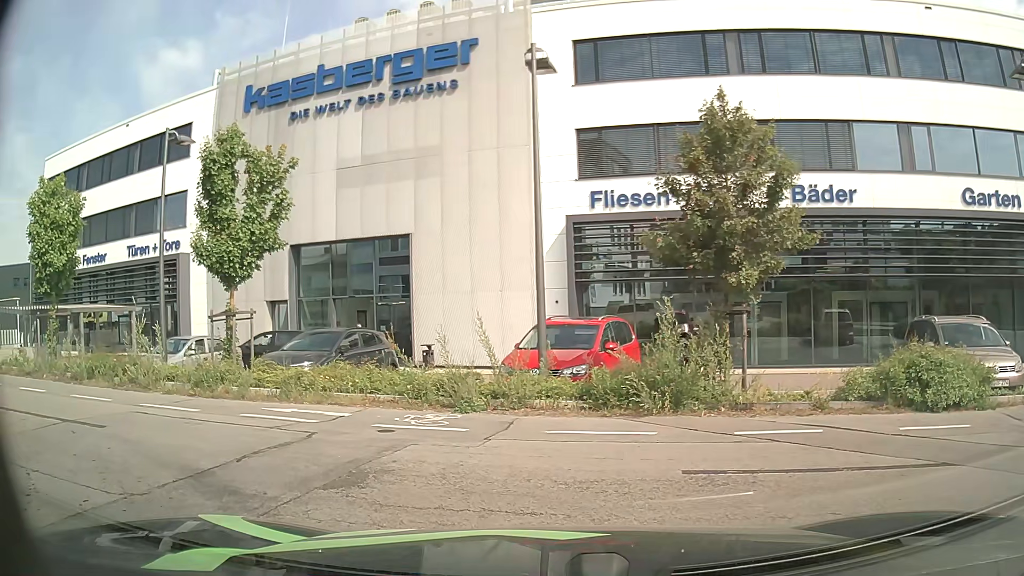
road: residential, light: Day
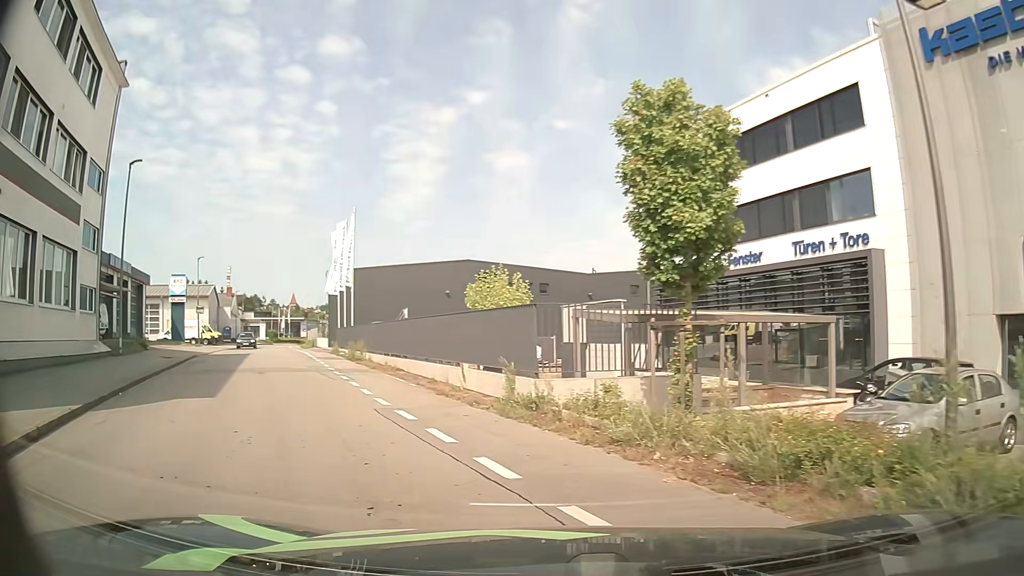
(-4.9, +7.6) m; -57°
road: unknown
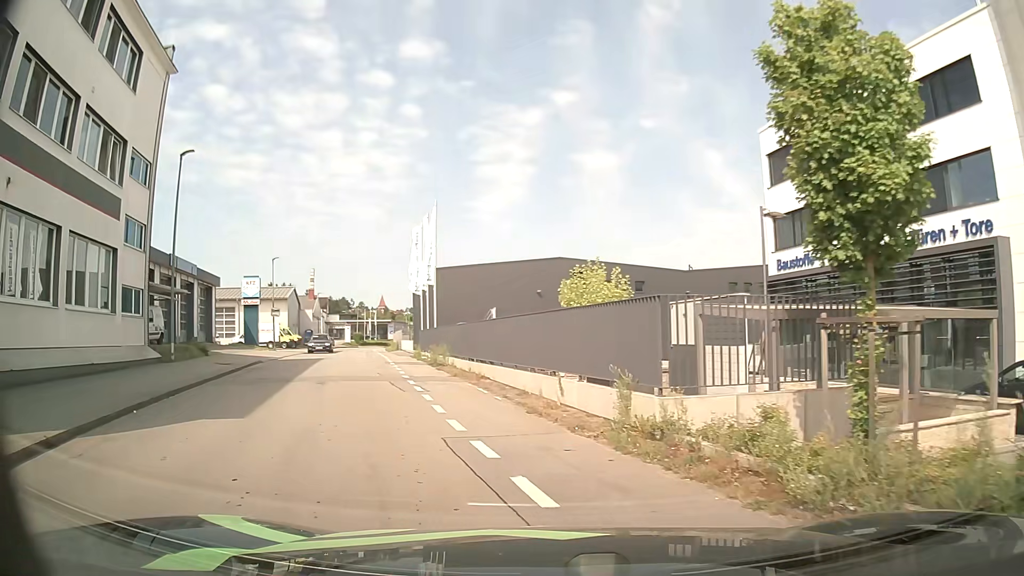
(-0.2, +2.9) m; -6°
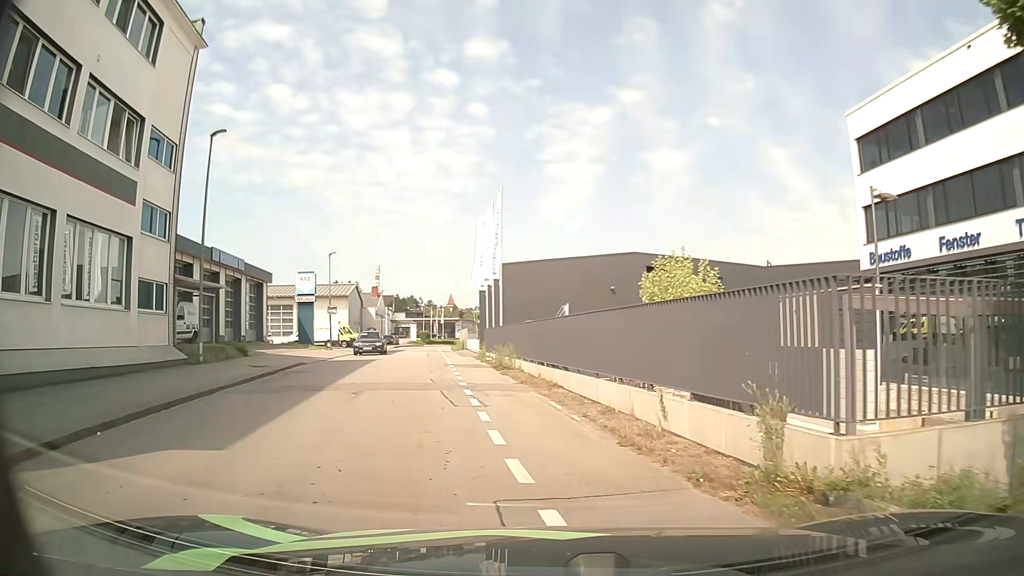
(-0.2, +3.2) m; -8°
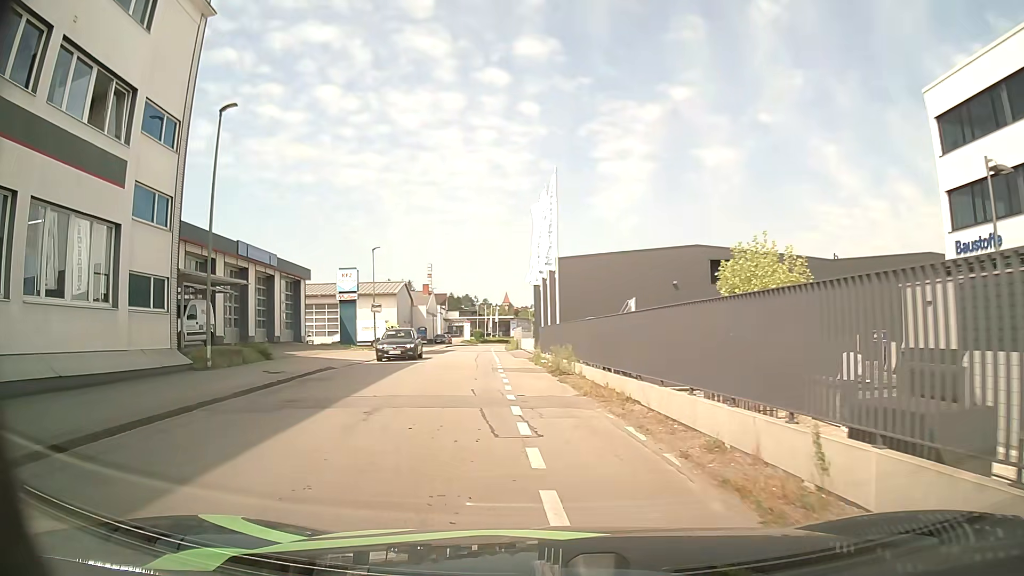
(0.0, +3.4) m; -3°
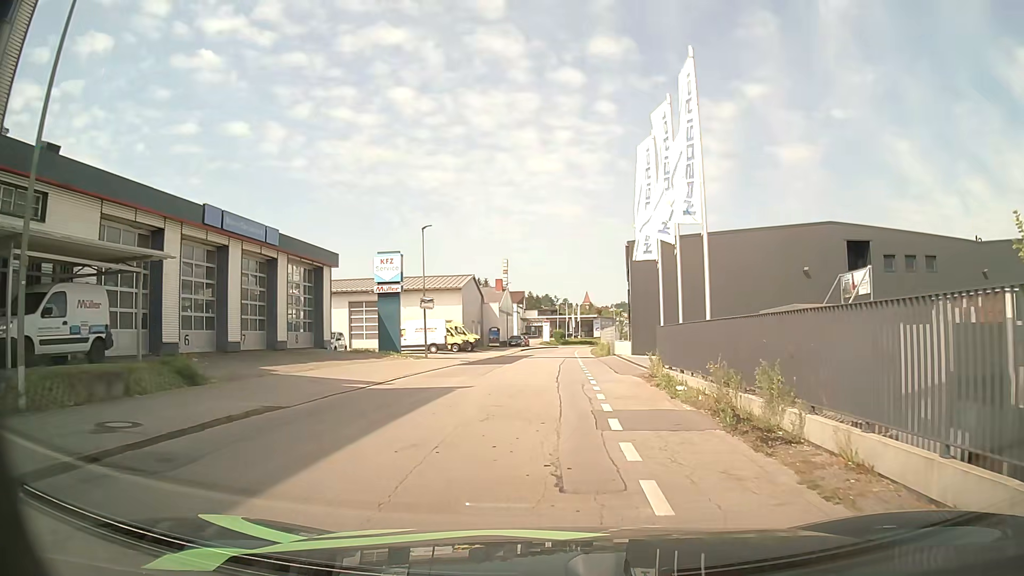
(-1.2, +11.9) m; -7°
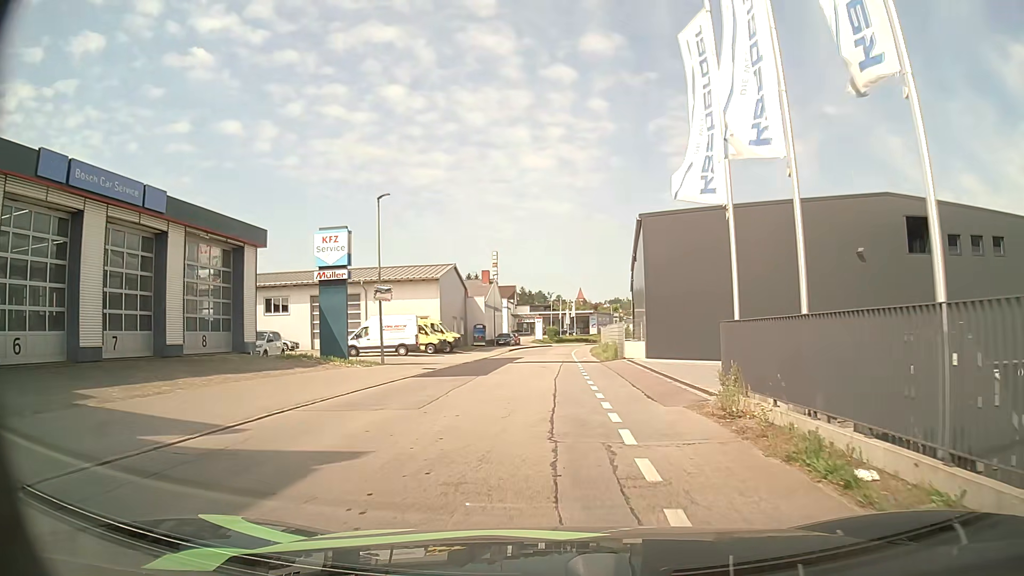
(+0.1, +9.2) m; +1°
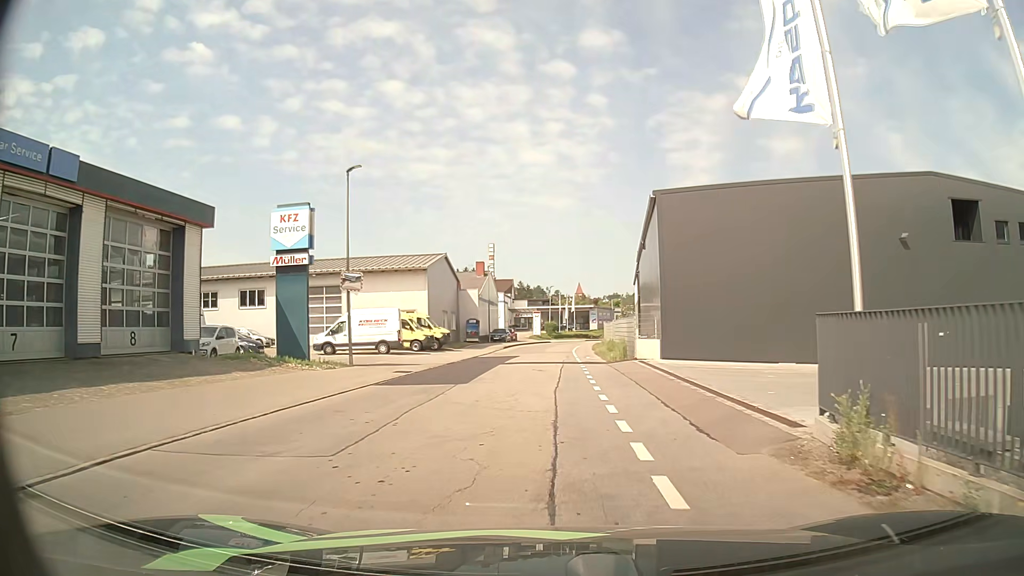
(0.0, +4.9) m; -1°
(0, +10) (0, +20) (0, +30) (+1, +40) (+2, +50) (+2, +60) (+3, +70) (+5, +80) (+7, +90) (+9, +99) m
